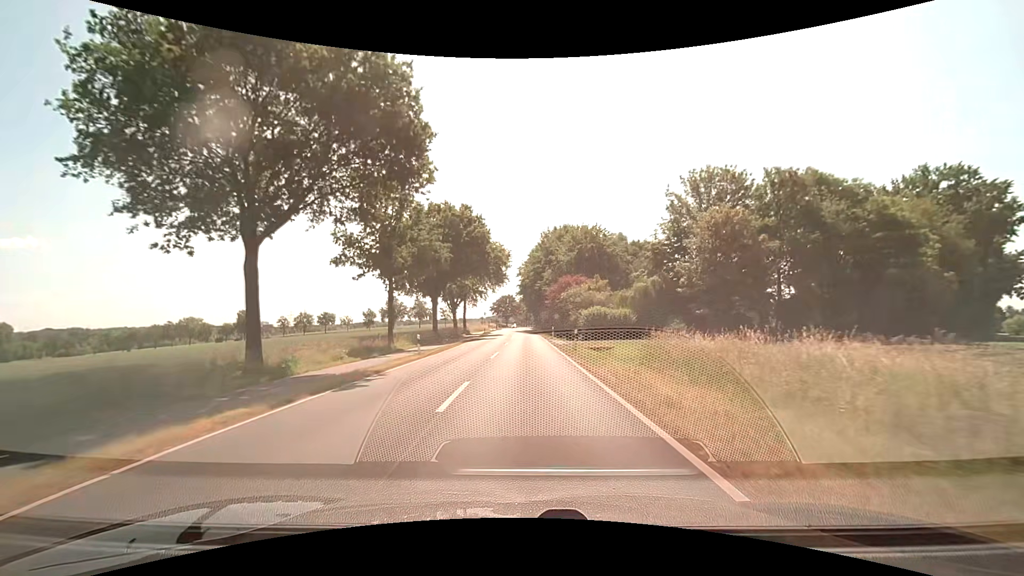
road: secondary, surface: asphalt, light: Day
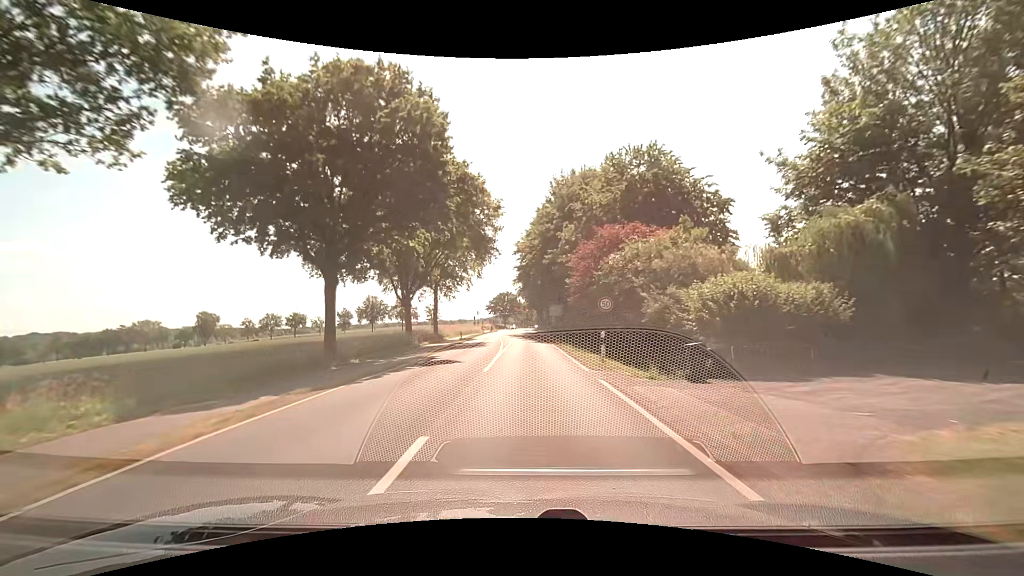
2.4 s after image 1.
(-0.2, +30.2) m; 0°
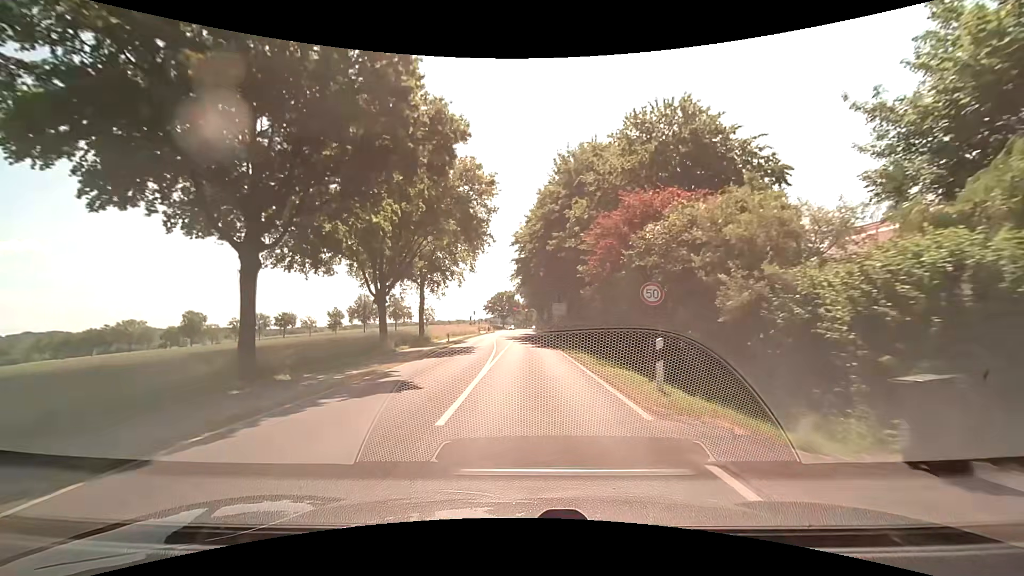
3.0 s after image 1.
(0.0, +7.5) m; 0°
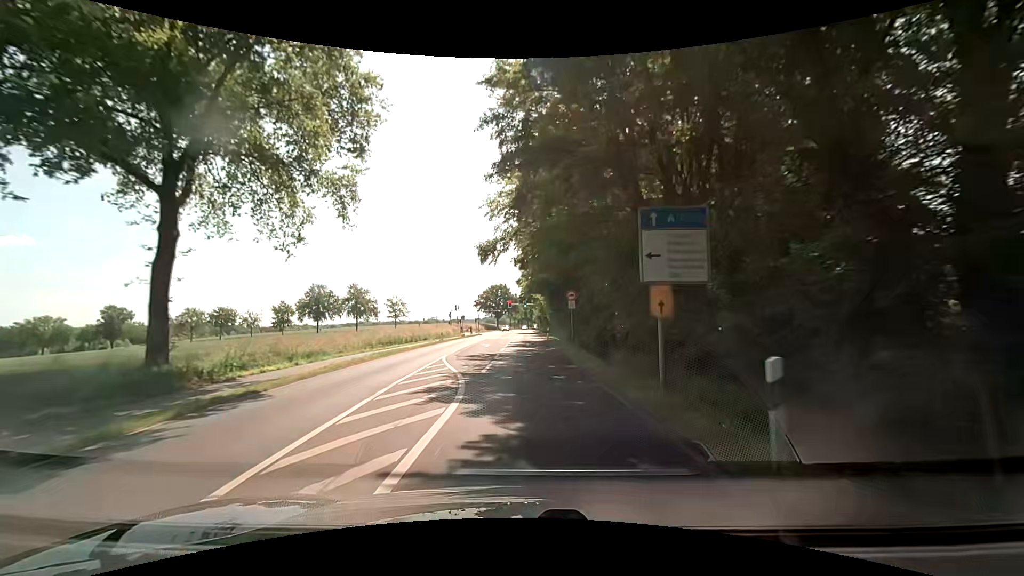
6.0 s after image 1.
(+0.1, +37.7) m; 0°
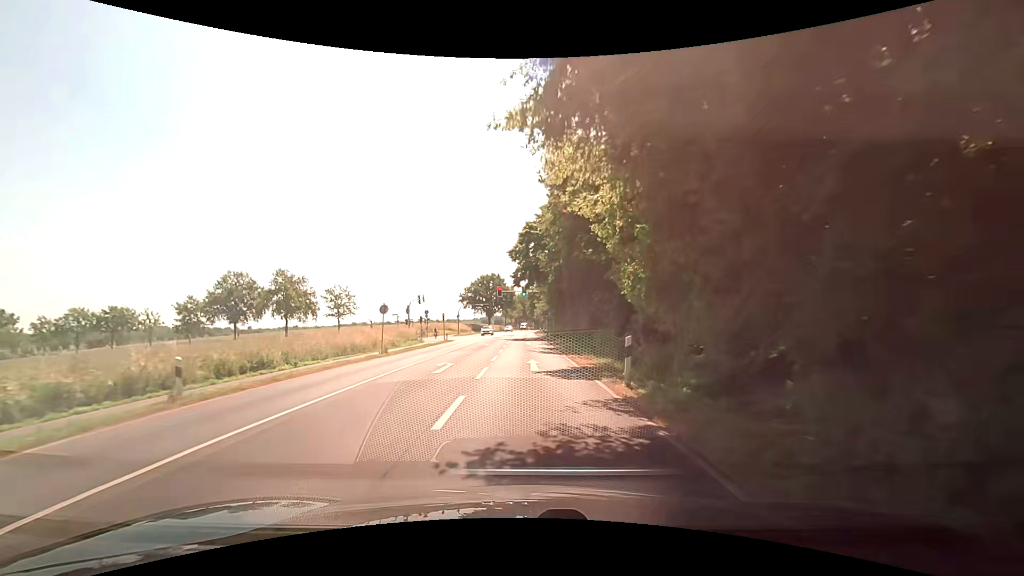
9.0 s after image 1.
(0.0, +37.7) m; 0°
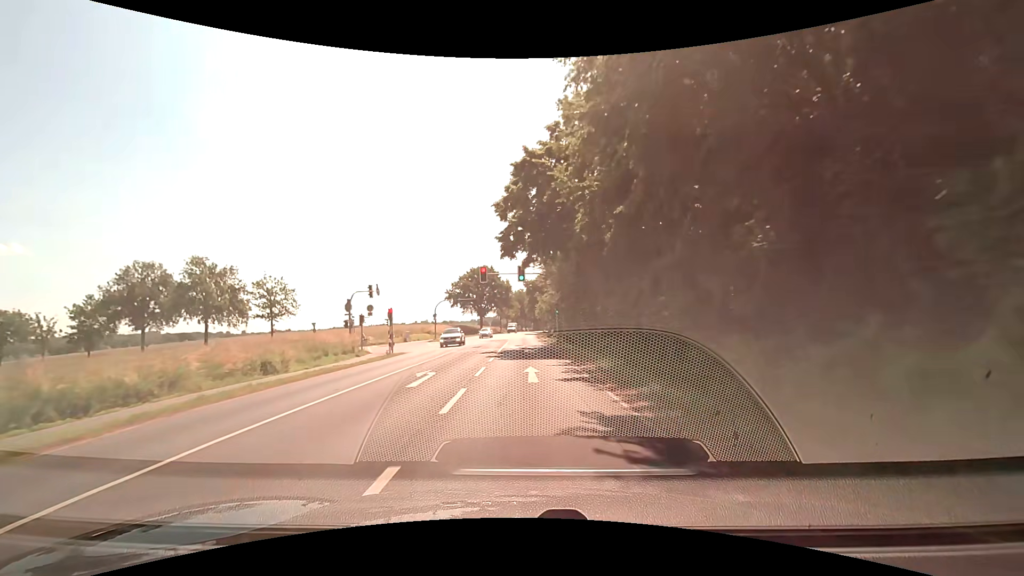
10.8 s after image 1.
(0.0, +22.7) m; +1°
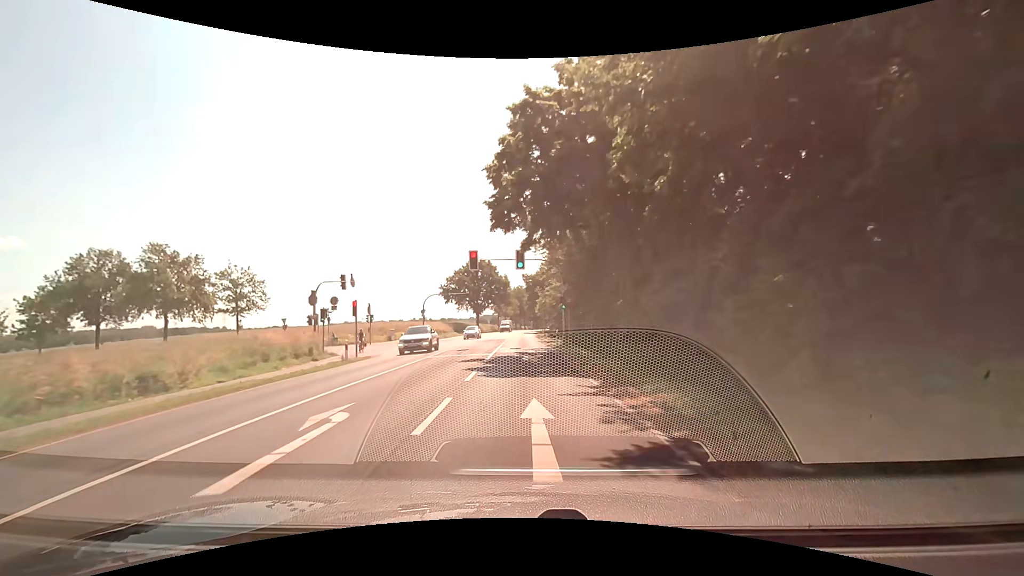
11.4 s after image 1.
(-0.1, +7.6) m; -1°
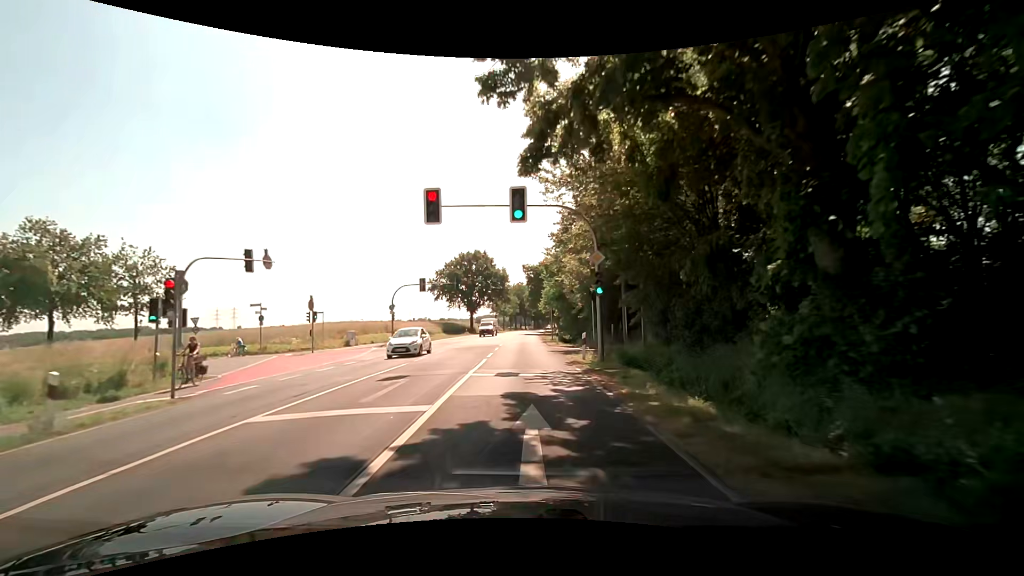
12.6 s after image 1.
(+0.1, +15.2) m; 0°
(0, +10) (0, +20) (0, +30) (0, +40) (0, +50) (0, +60) (0, +70) (+1, +80) (+1, +90) (+1, +100) m
